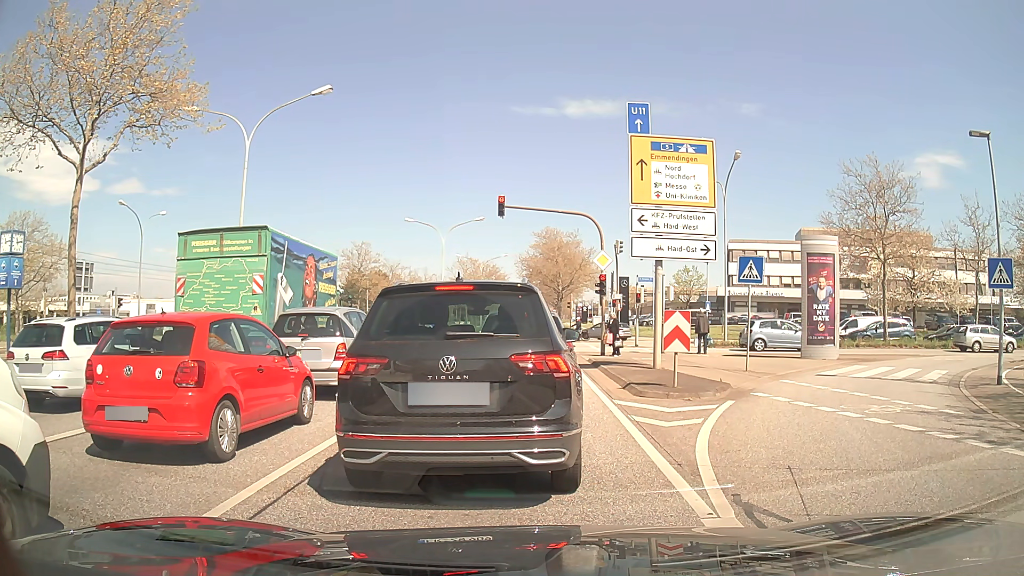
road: primary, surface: asphalt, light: Day
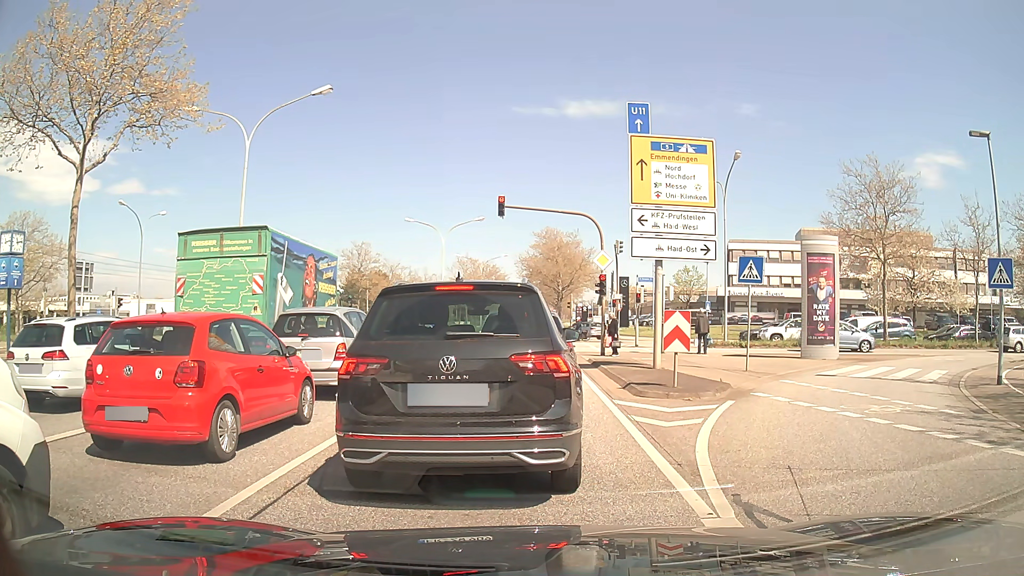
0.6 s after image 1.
(0.0, 0.0) m; 0°
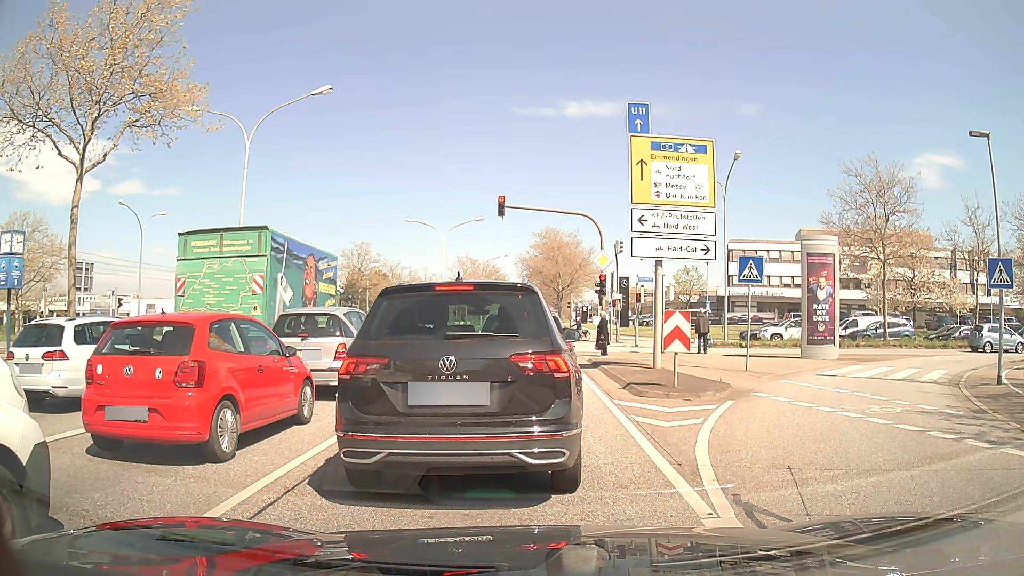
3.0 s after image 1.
(0.0, 0.0) m; 0°
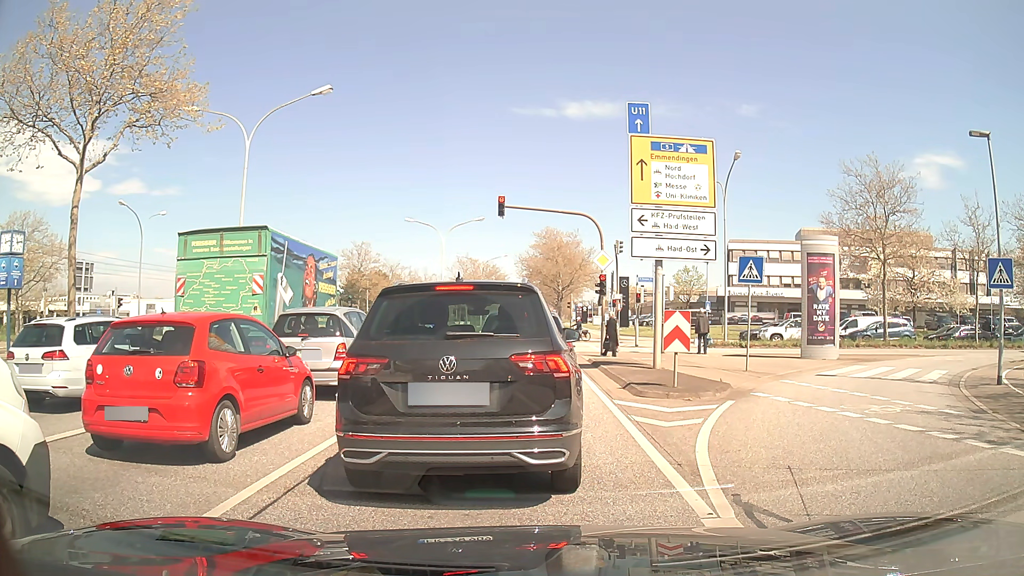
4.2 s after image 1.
(0.0, 0.0) m; 0°
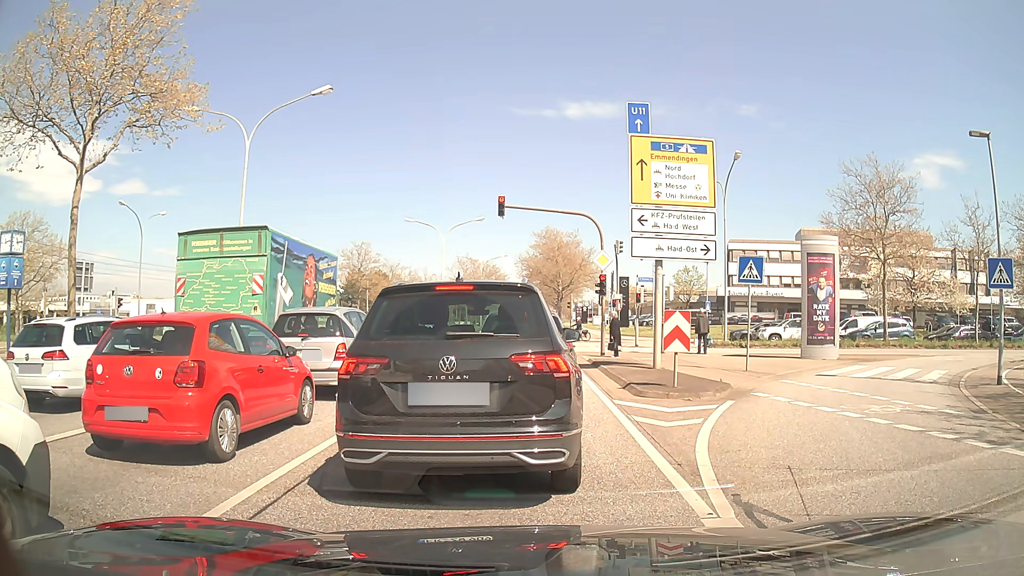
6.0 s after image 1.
(0.0, 0.0) m; 0°
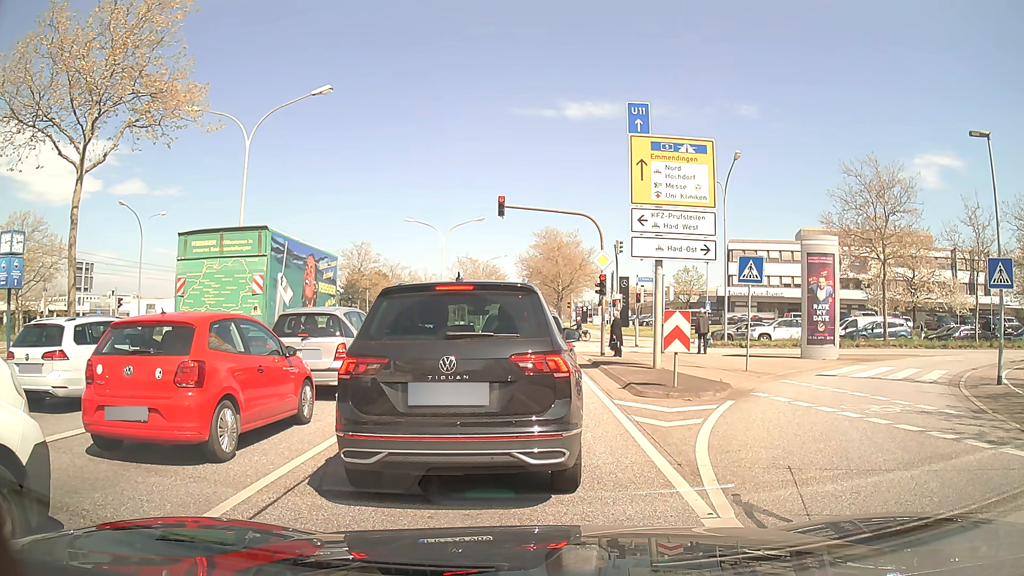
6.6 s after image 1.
(0.0, 0.0) m; 0°
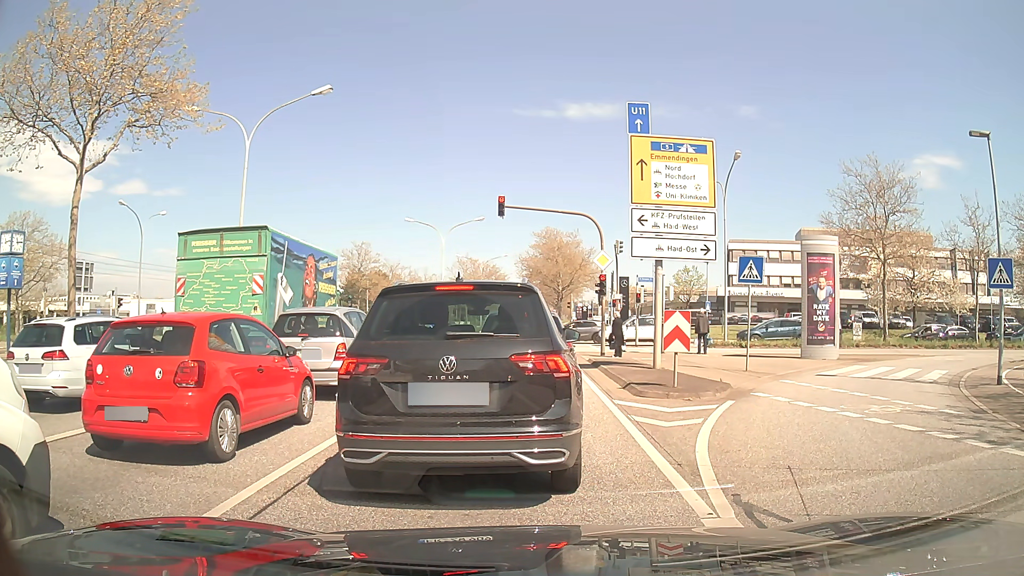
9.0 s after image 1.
(0.0, 0.0) m; 0°
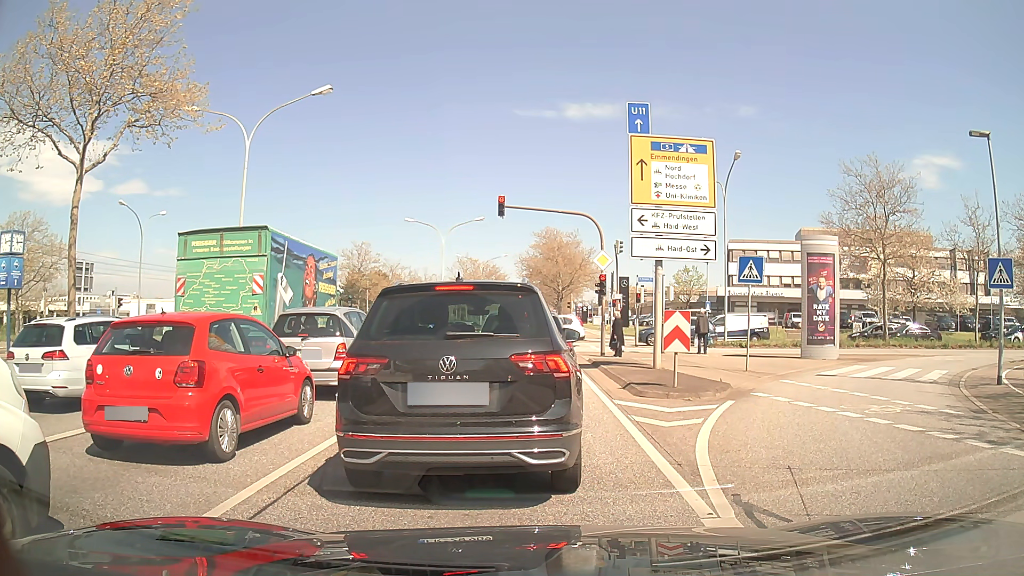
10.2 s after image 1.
(0.0, 0.0) m; 0°
(0, +10) (0, +20) (0, +30) (0, +40) (0, +50) (0, +60) (0, +70) (0, +80) (0, +90) (+1, +100) m
